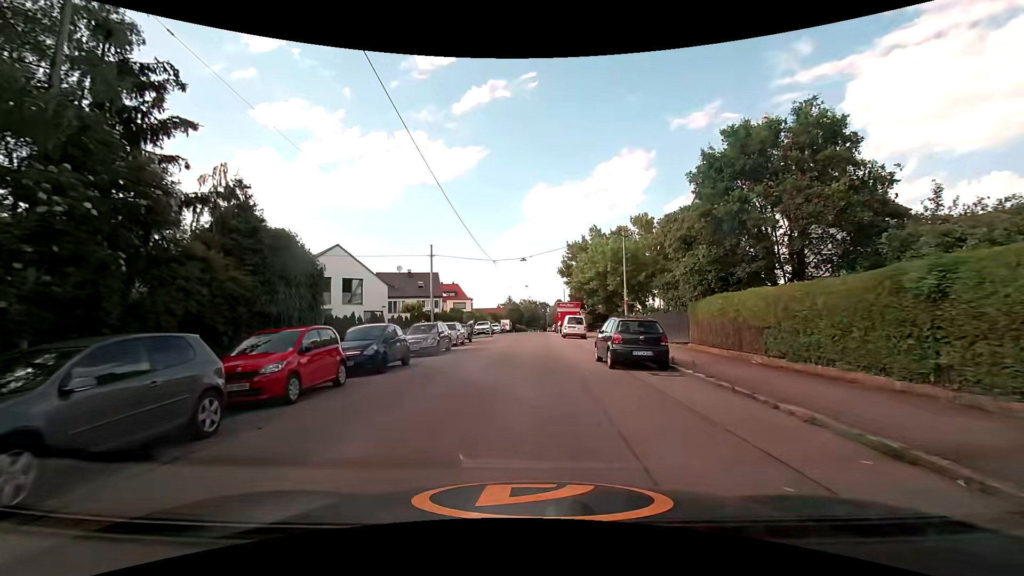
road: residential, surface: asphalt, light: Day
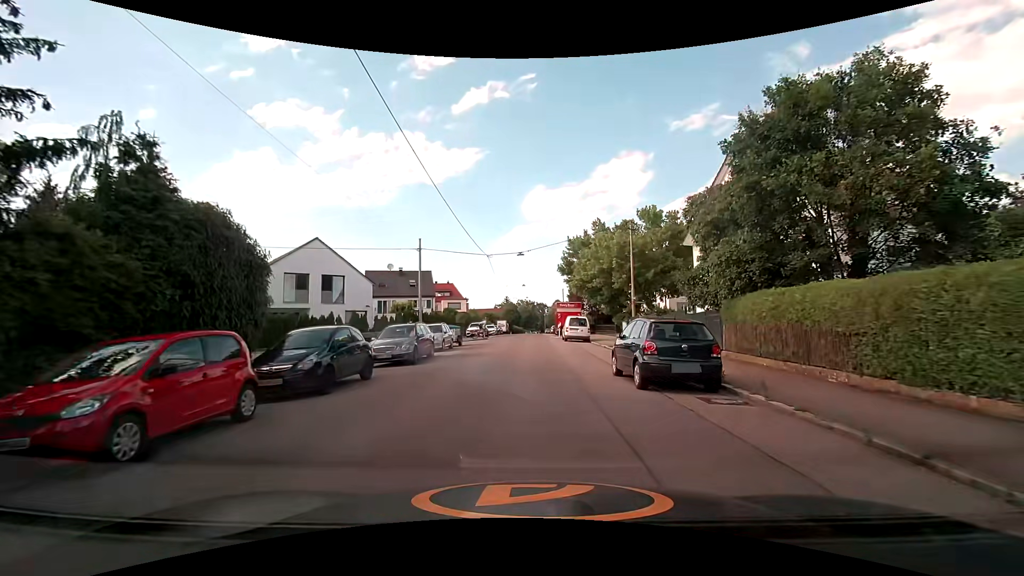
(0.0, +3.9) m; +1°
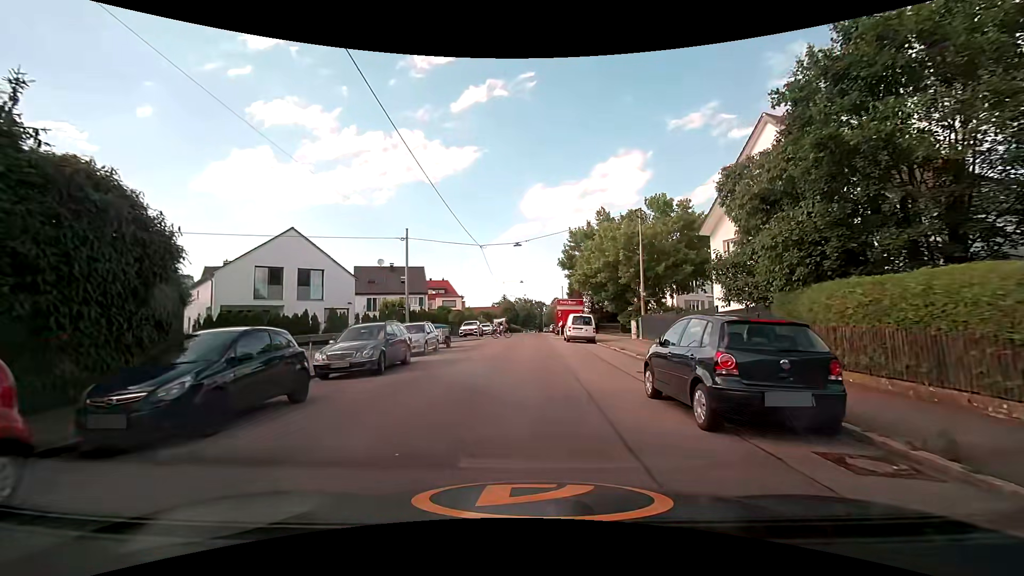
(0.0, +3.8) m; 0°
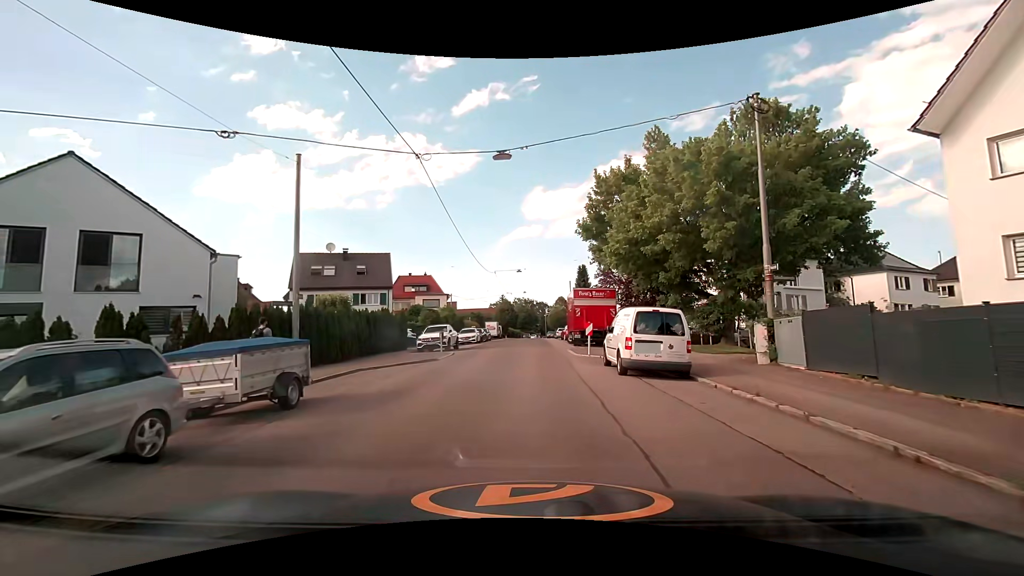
(+0.2, +17.8) m; +2°
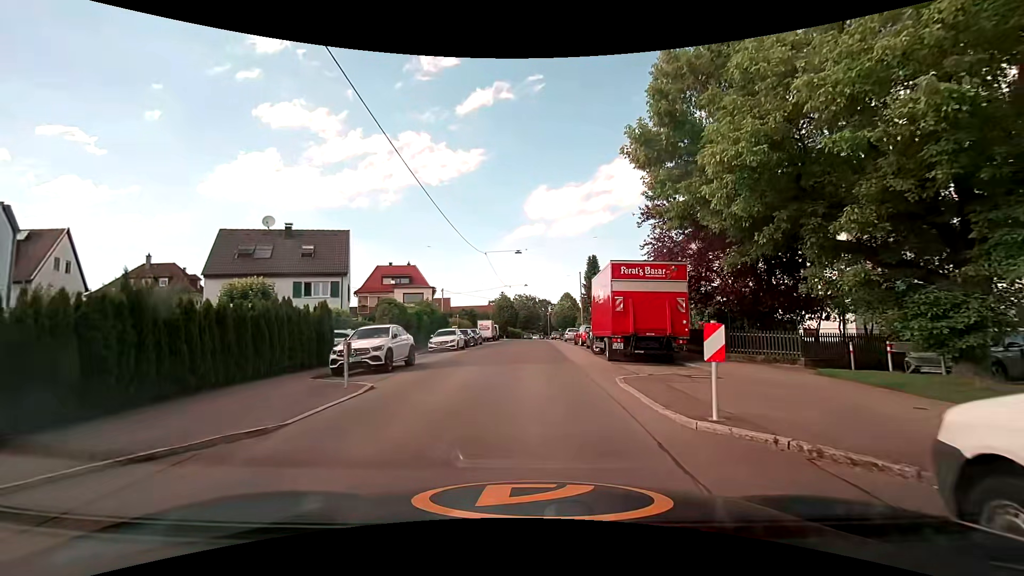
(-0.3, +13.0) m; -1°
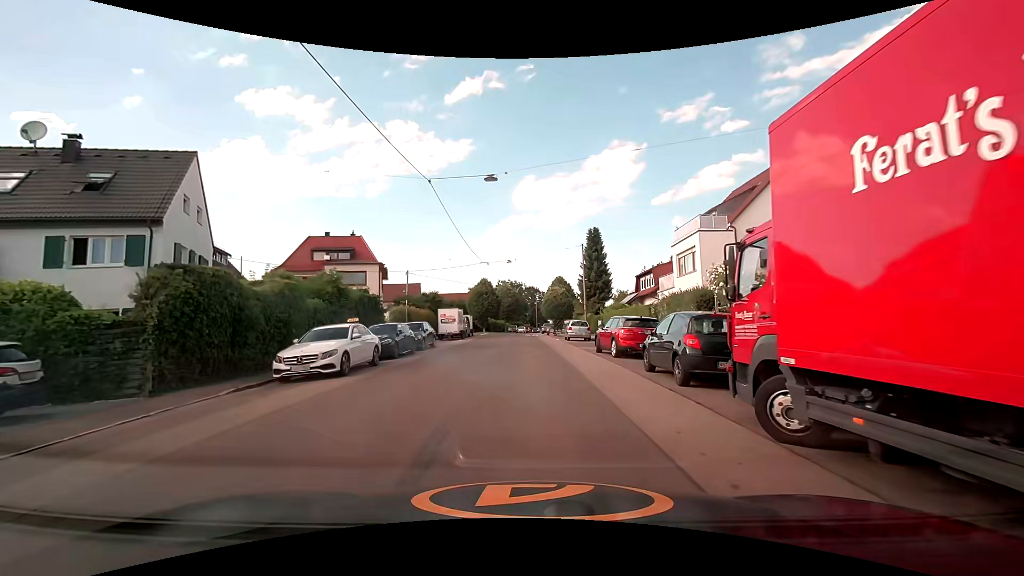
(+0.1, +17.8) m; +1°
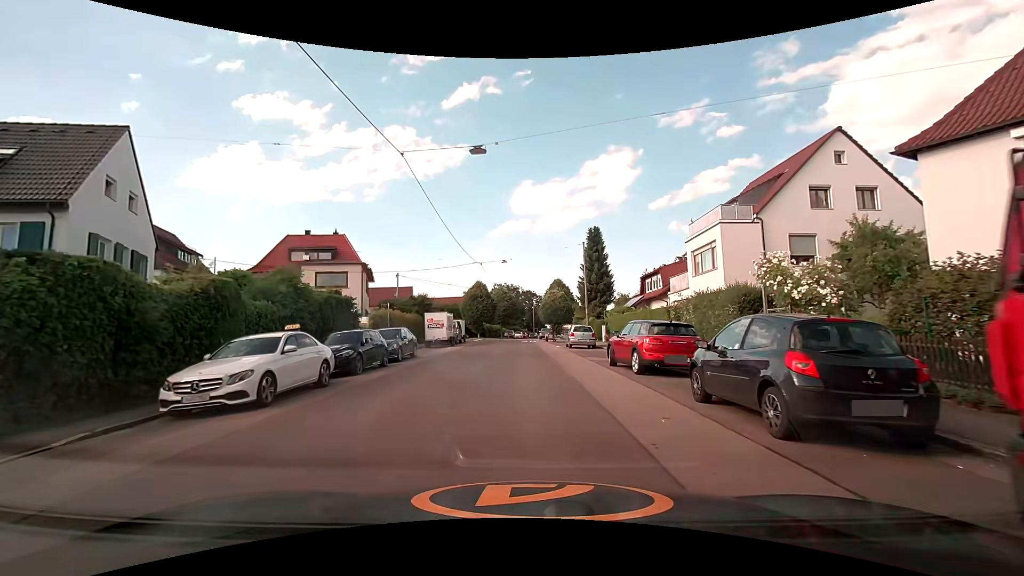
(0.0, +4.0) m; 0°
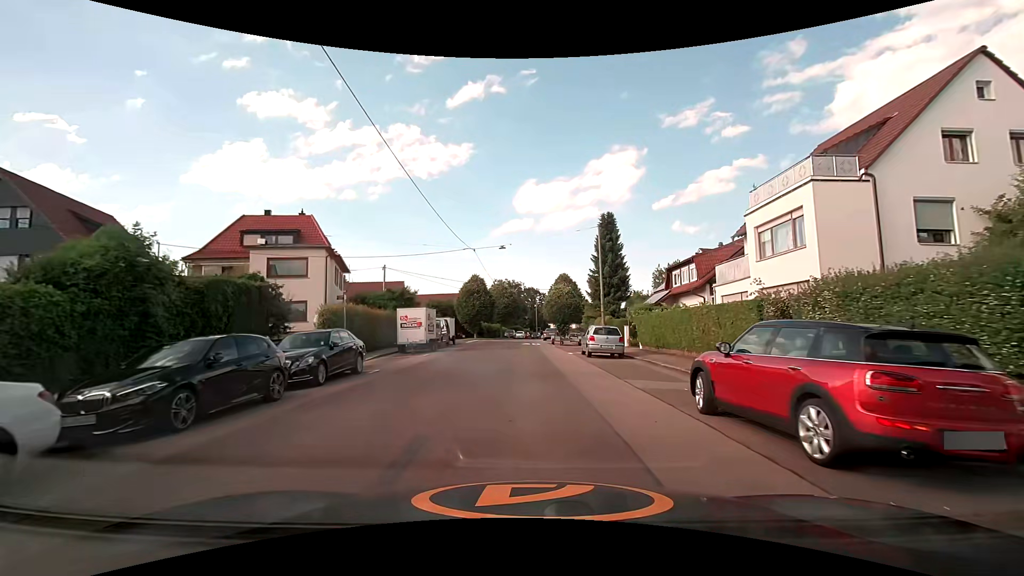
(+0.1, +8.2) m; 0°
(0, +10) (0, +20) (0, +30) (-1, +40) (-1, +50) (-5, +59) (-15, +60) (-25, +58) (-34, +55) (-44, +52) m
